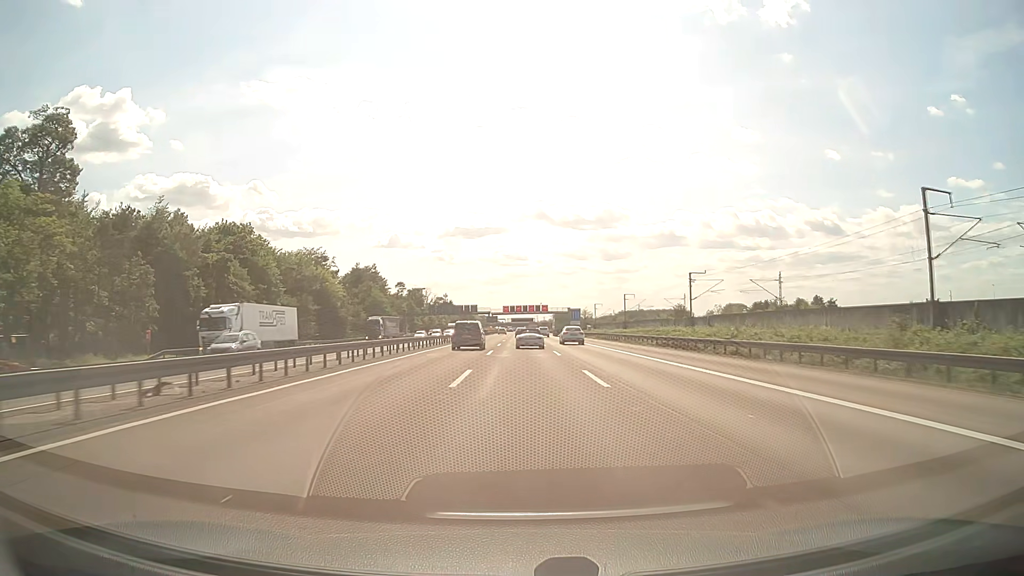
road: motorway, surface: asphalt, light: Day
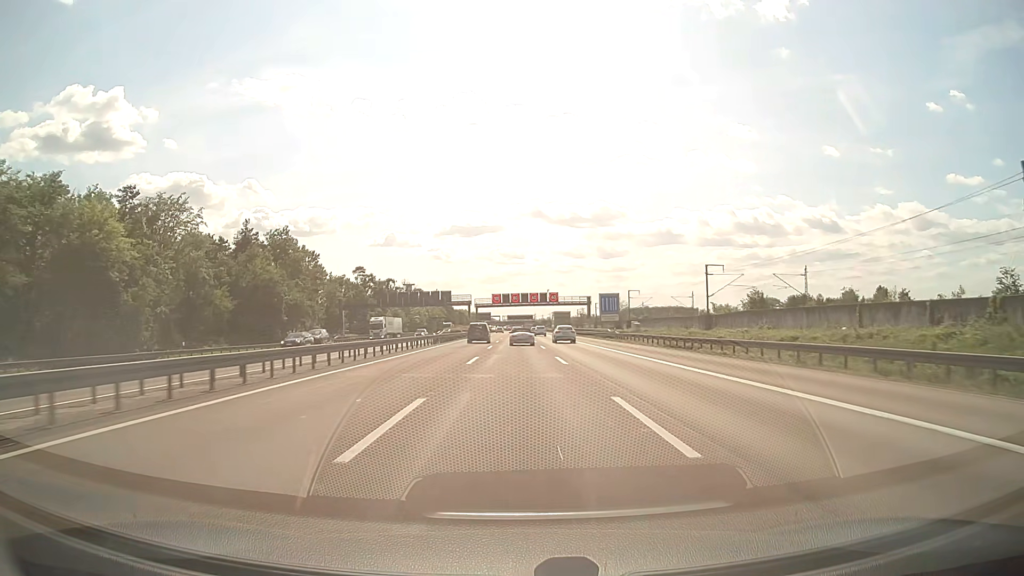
(+0.2, +62.6) m; 0°
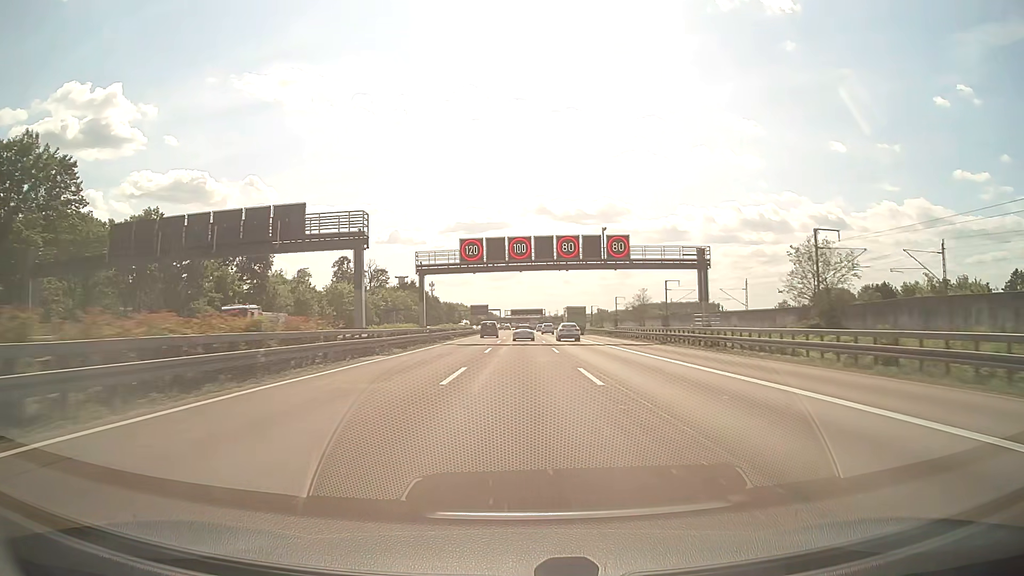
(-0.2, +81.5) m; -1°
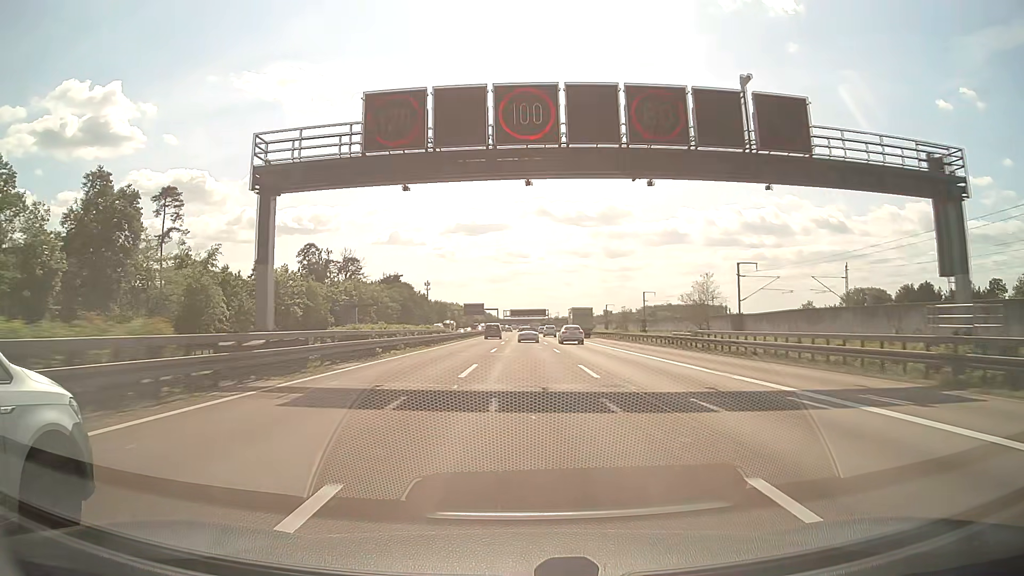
(-0.1, +33.5) m; 0°
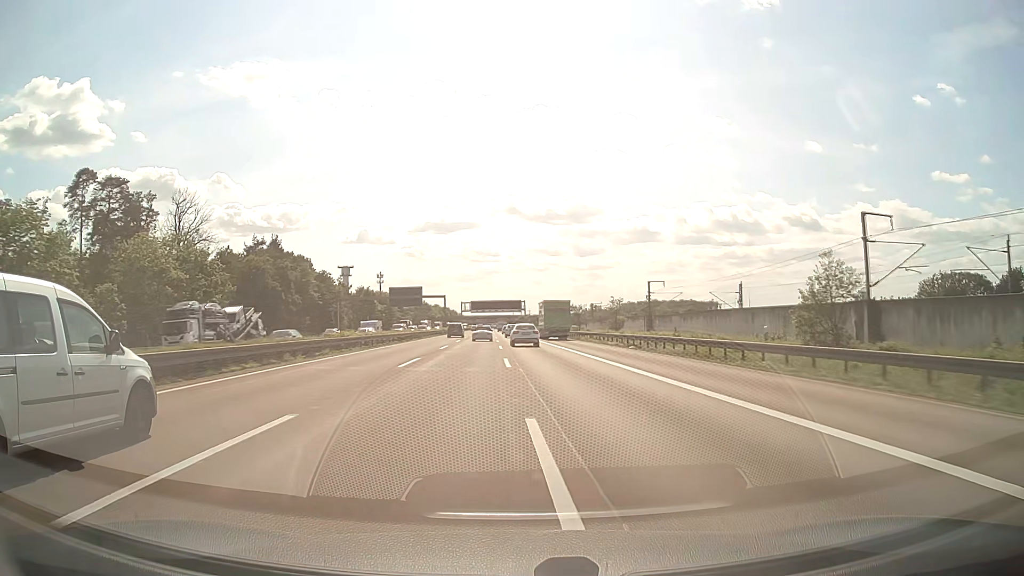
(+1.8, +85.7) m; +2°
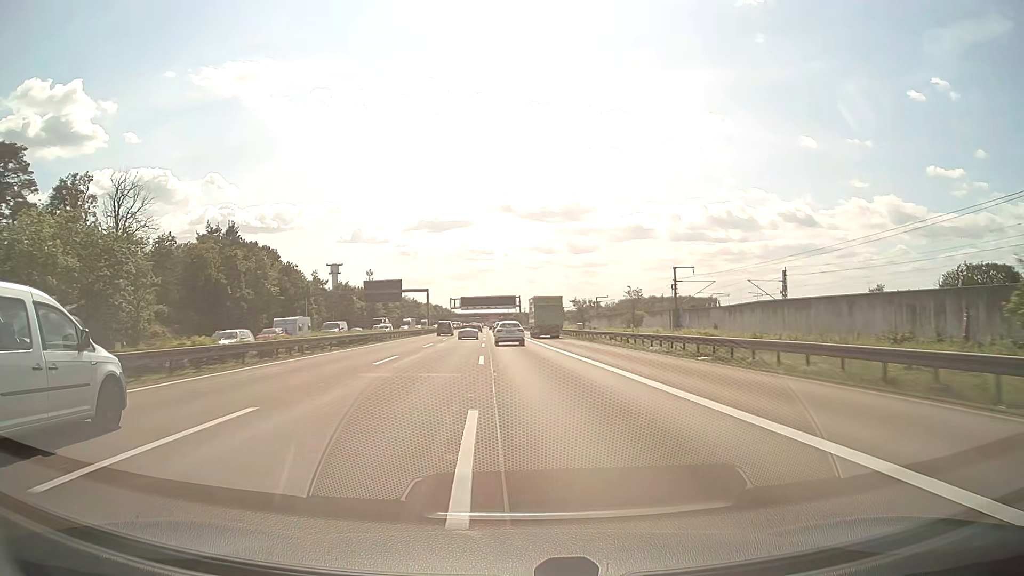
(+0.2, +17.4) m; +1°
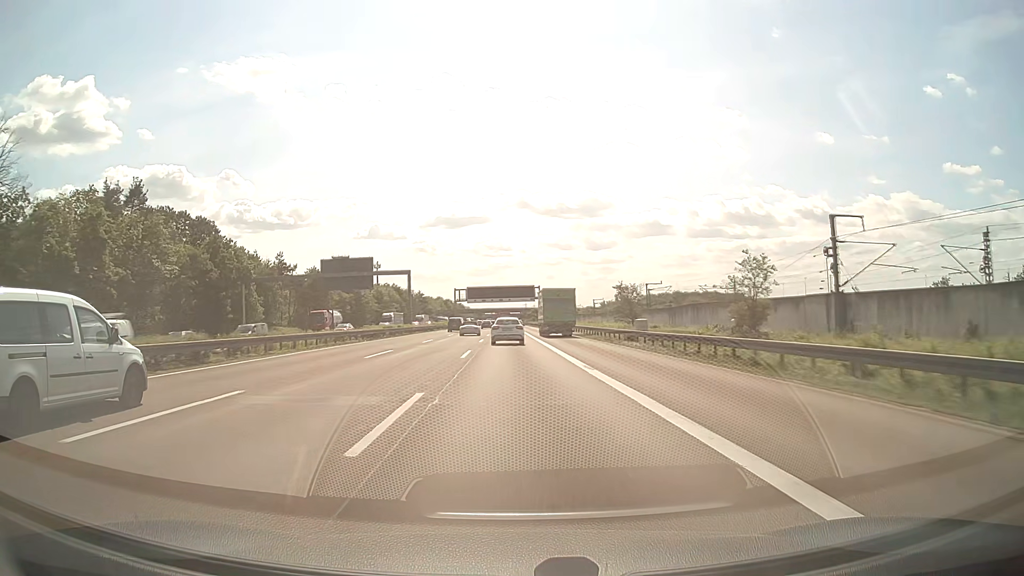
(-0.2, +33.8) m; -1°
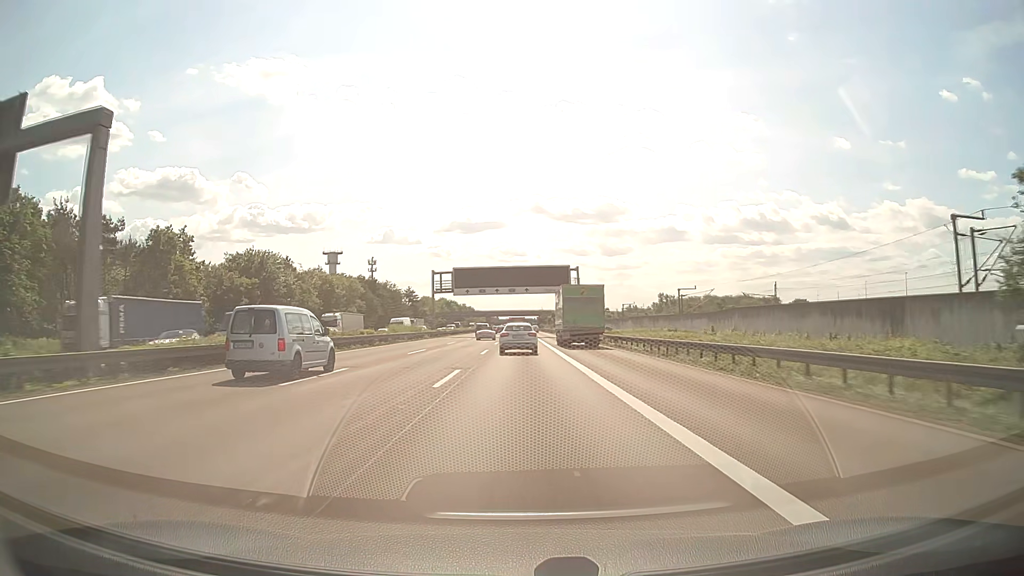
(-1.1, +63.3) m; -1°
(0, +10) (0, +20) (0, +30) (0, +40) (0, +50) (0, +60) (0, +70) (0, +80) (0, +90) (0, +100) m
